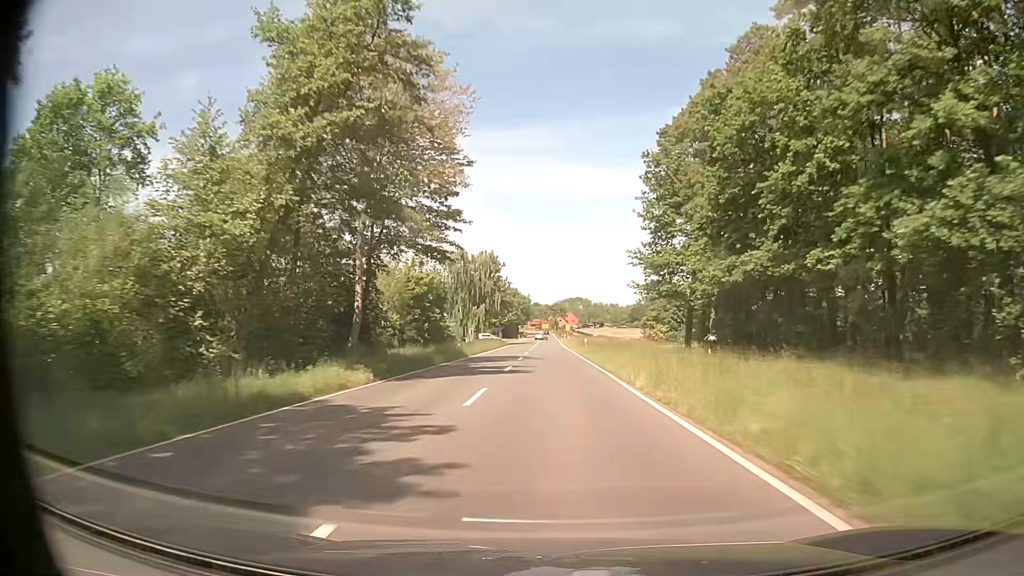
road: tertiary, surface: asphalt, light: Day
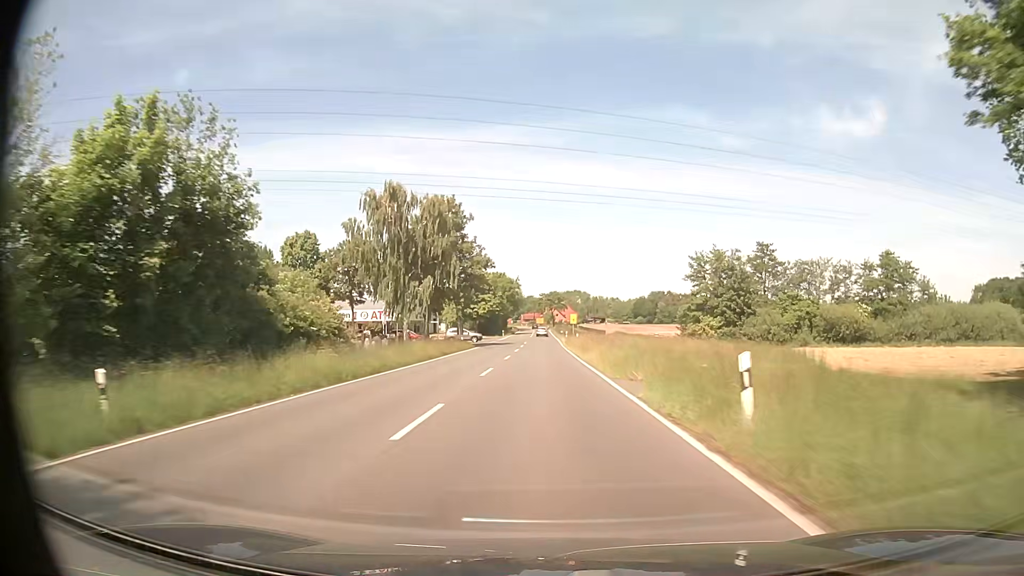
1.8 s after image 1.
(+0.6, +40.8) m; +1°
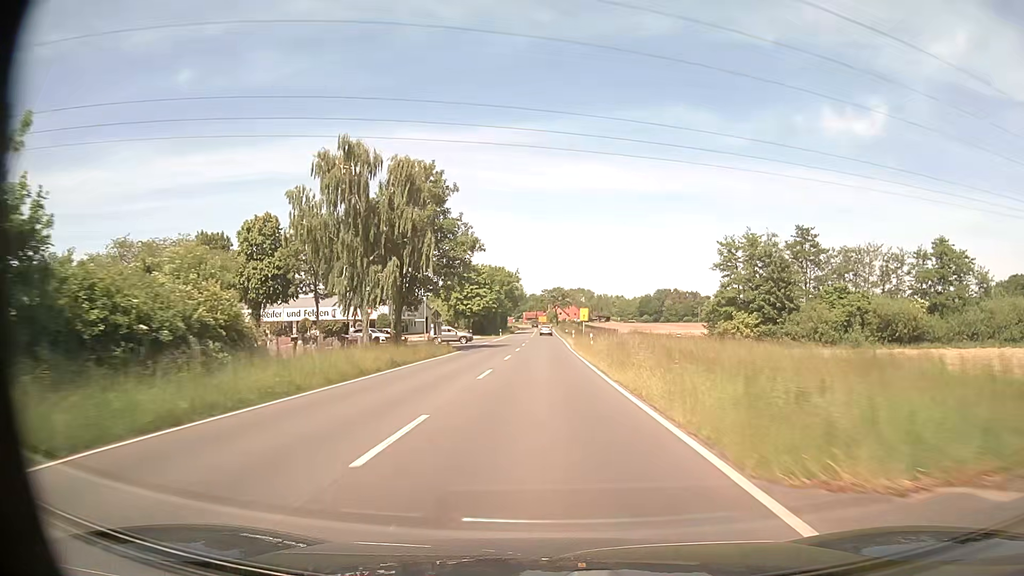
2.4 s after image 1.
(0.0, +13.5) m; 0°
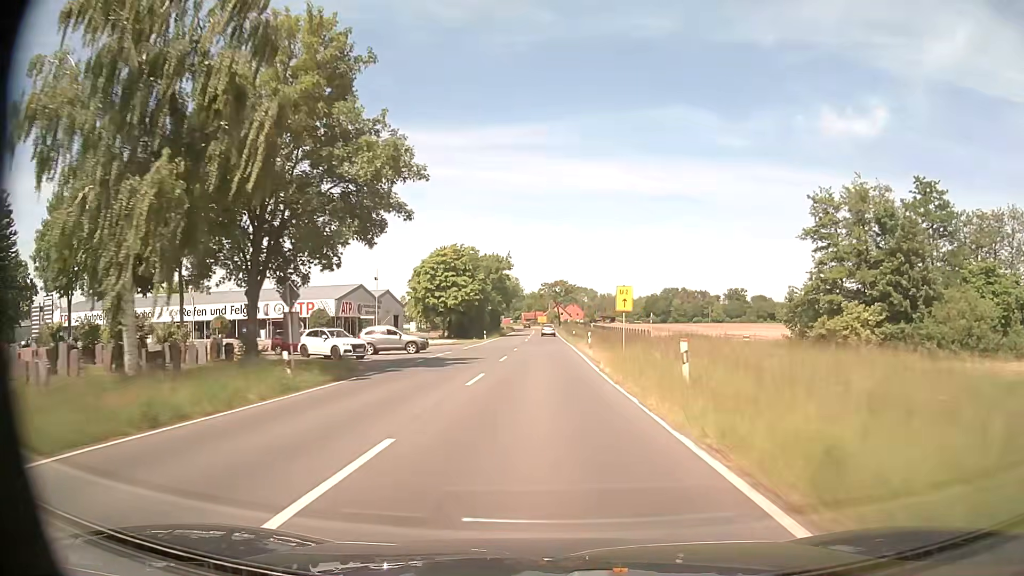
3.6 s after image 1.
(0.0, +26.5) m; 0°
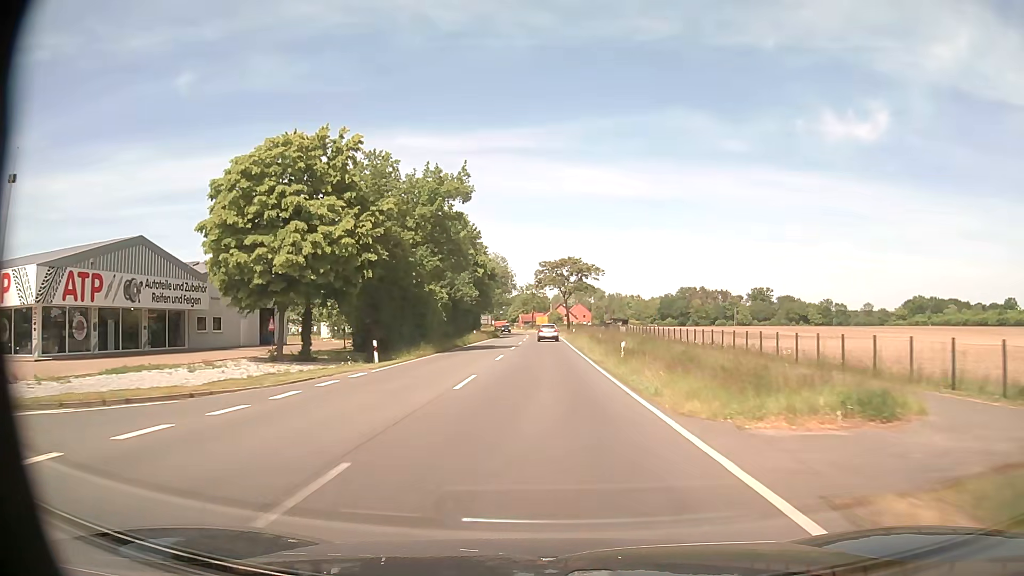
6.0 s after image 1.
(-0.1, +49.2) m; 0°
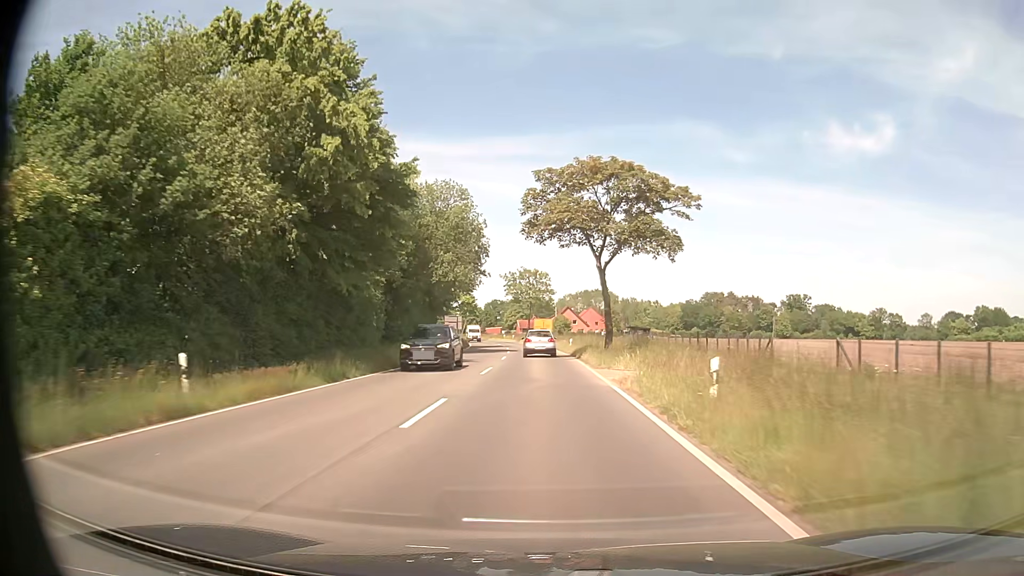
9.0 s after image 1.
(-0.1, +53.2) m; 0°
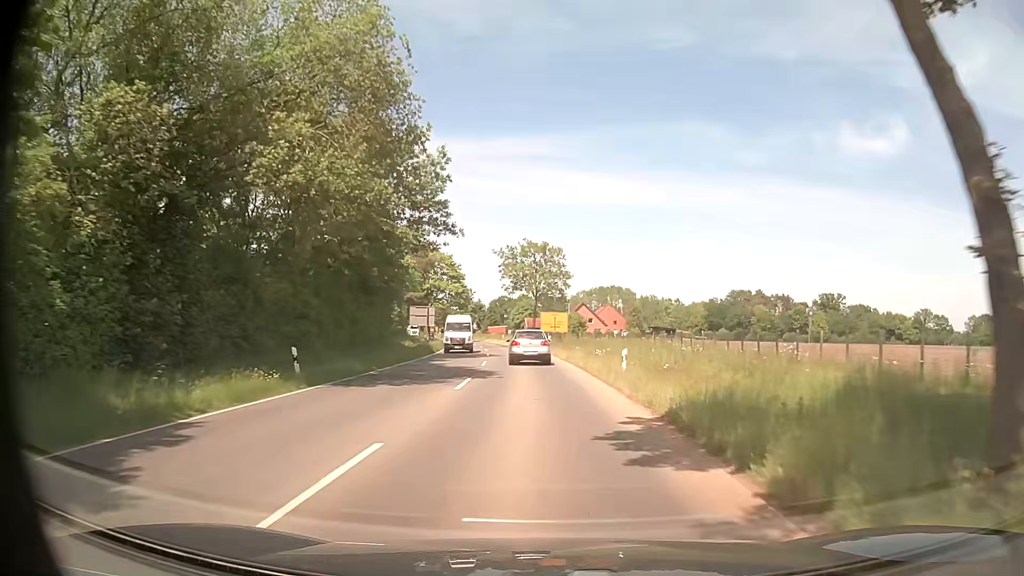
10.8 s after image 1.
(-0.1, +29.2) m; -1°
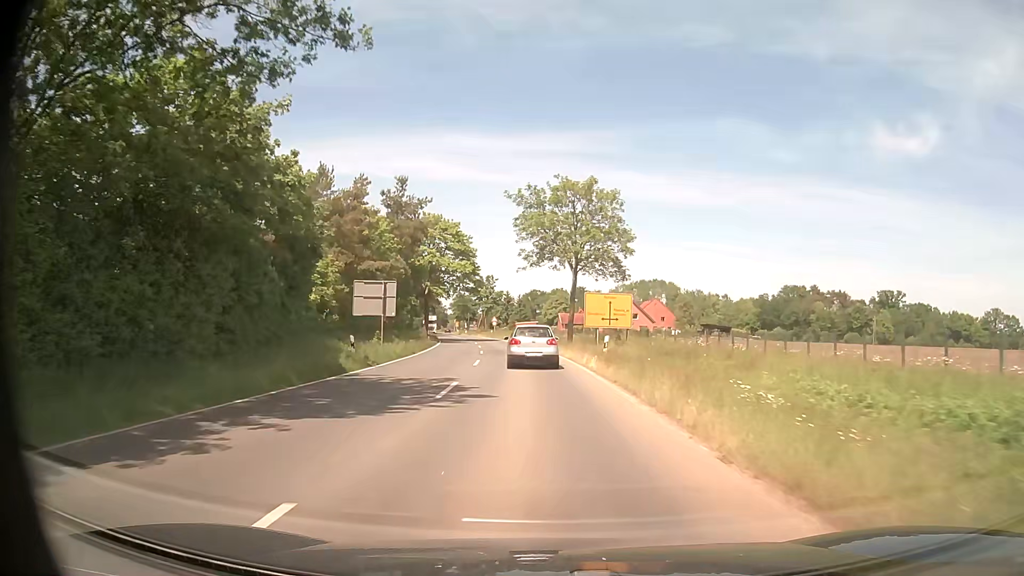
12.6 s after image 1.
(-0.5, +27.0) m; -2°
(0, +10) (-1, +20) (-1, +30) (-2, +40) (-3, +50) (-4, +60) (-6, +70) (-7, +80) (-9, +89) (-11, +99) m
